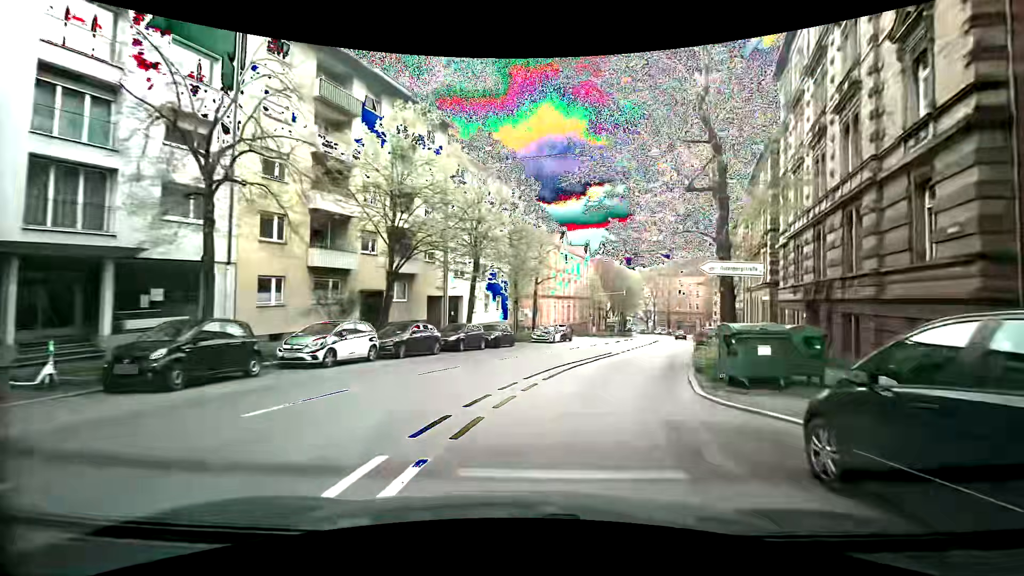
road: secondary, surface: asphalt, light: Day
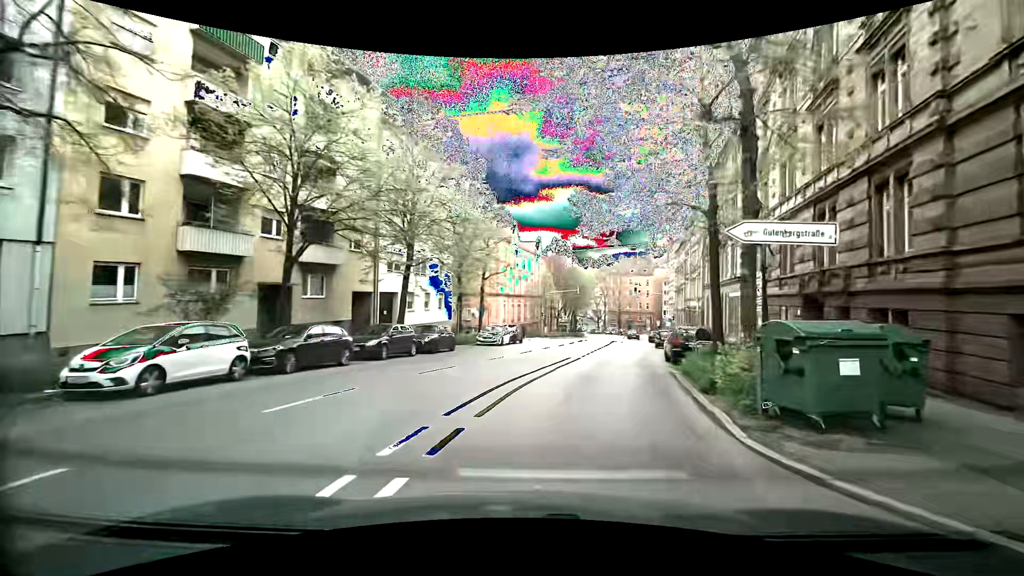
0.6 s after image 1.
(+0.2, +5.1) m; +5°
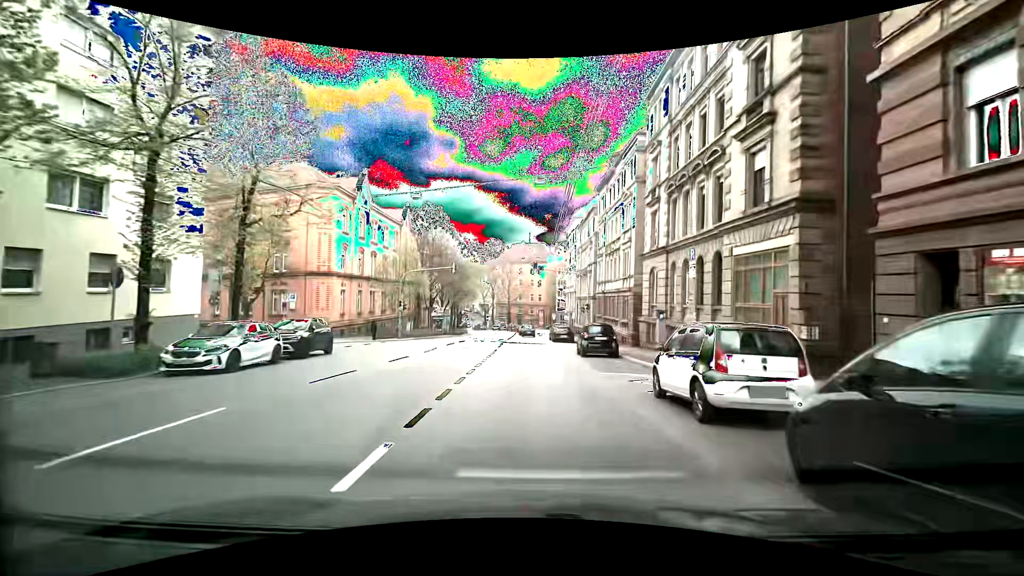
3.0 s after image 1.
(+3.3, +20.1) m; +15°
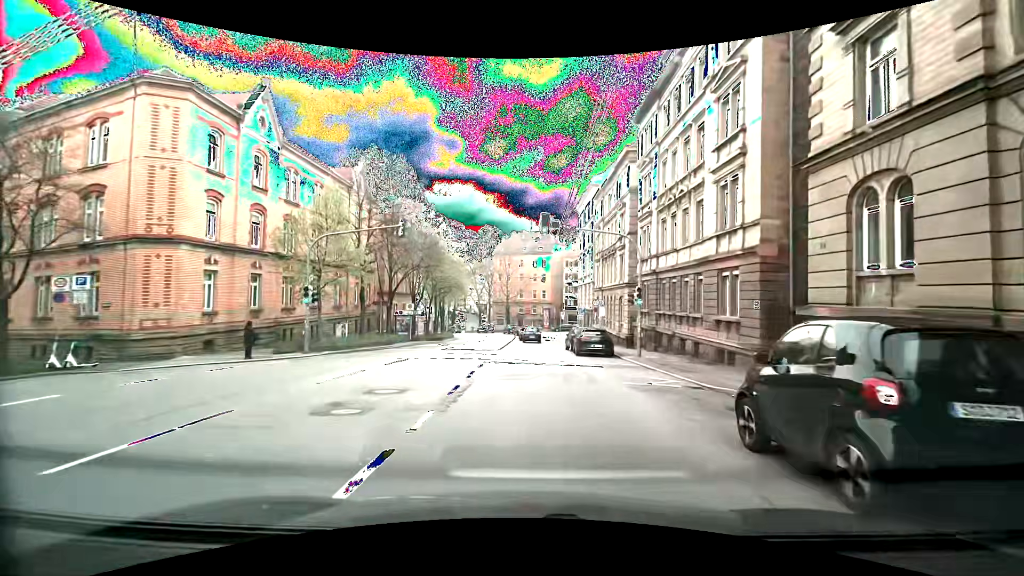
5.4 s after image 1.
(-0.2, +18.3) m; -1°
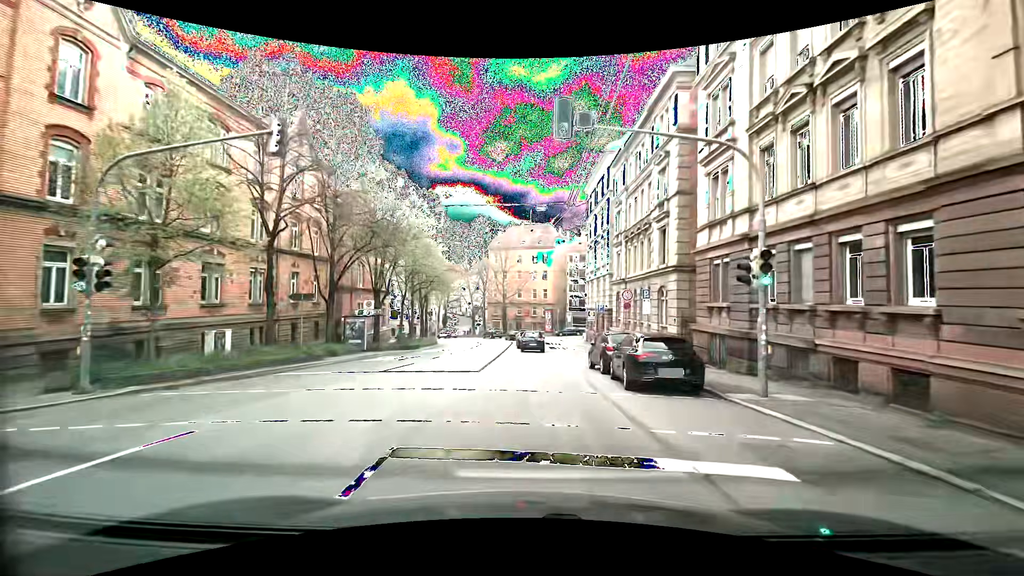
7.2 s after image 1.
(+0.1, +12.2) m; +1°
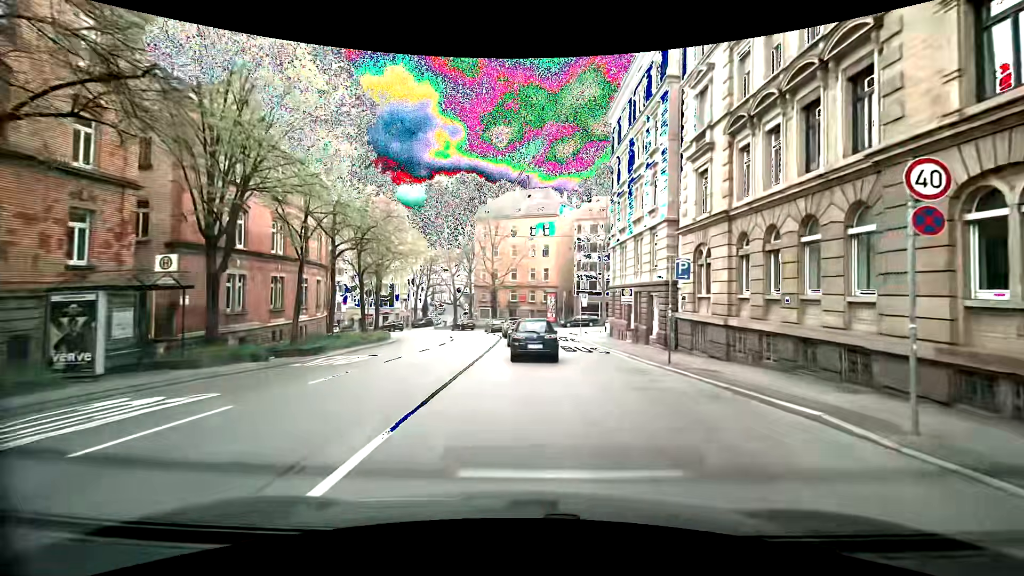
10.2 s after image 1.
(0.0, +19.6) m; +1°
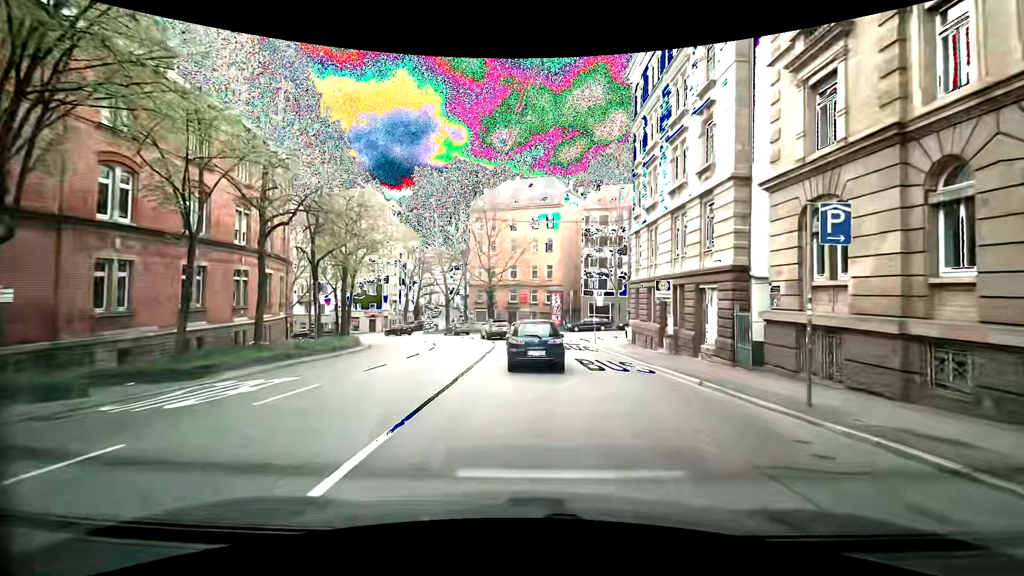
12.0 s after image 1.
(0.0, +8.1) m; -1°
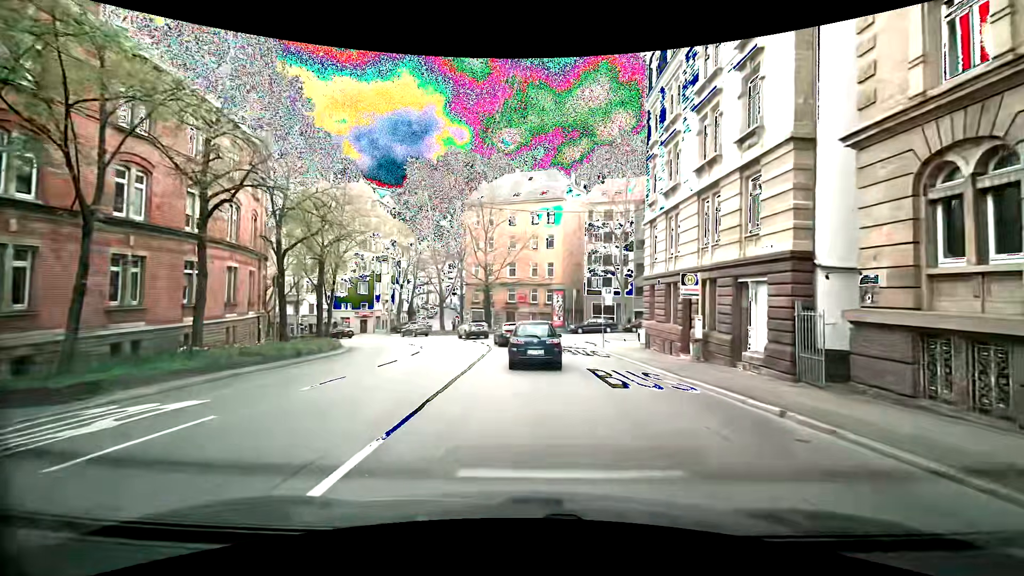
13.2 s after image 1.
(0.0, +4.0) m; +2°
(0, +10) (-1, +20) (-1, +30) (-3, +40) (-7, +49) (-13, +57) (-21, +63) (-30, +68) (-39, +72) (-48, +77) m
